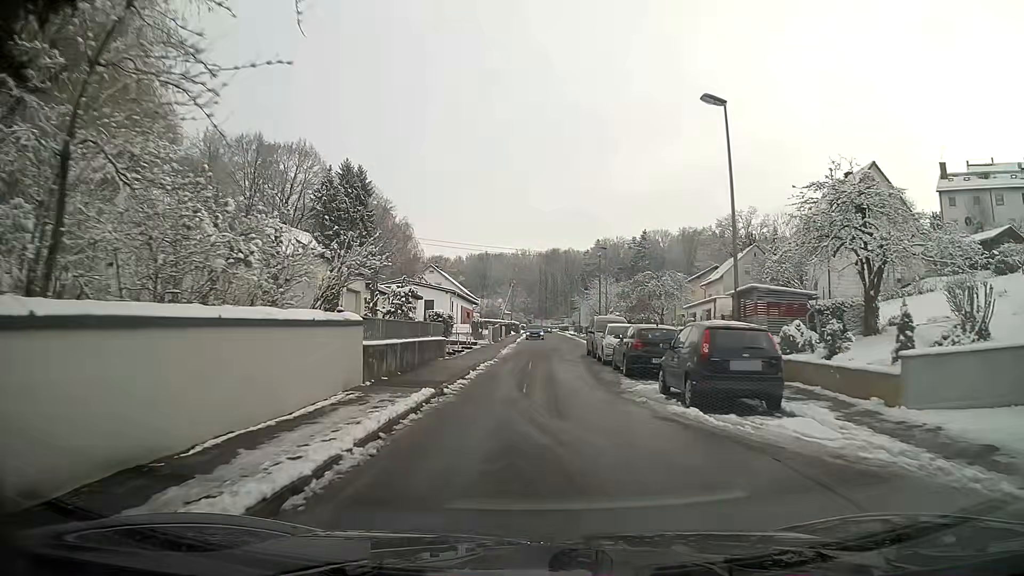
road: residential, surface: asphalt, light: Day
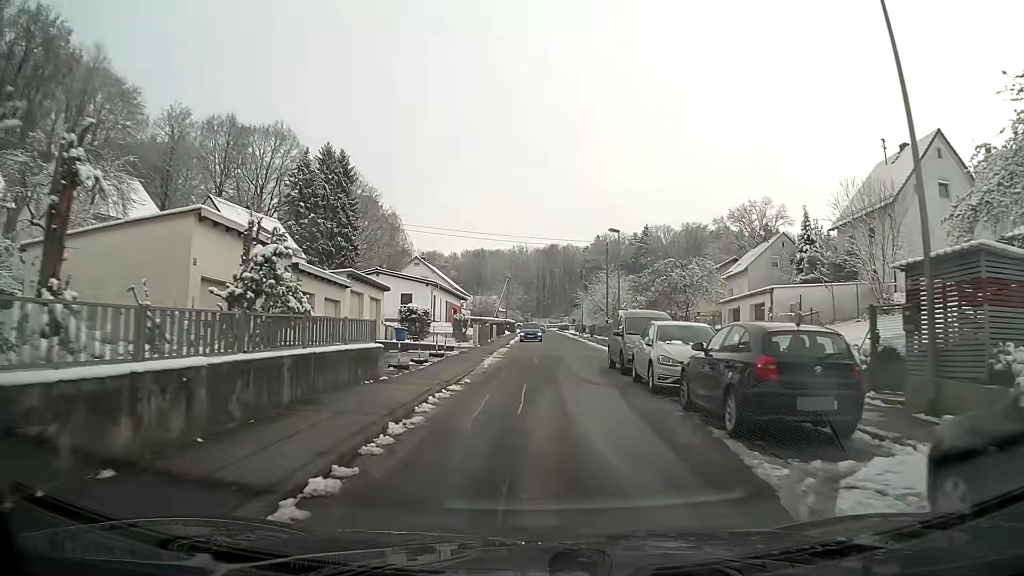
(0.0, +10.2) m; 0°
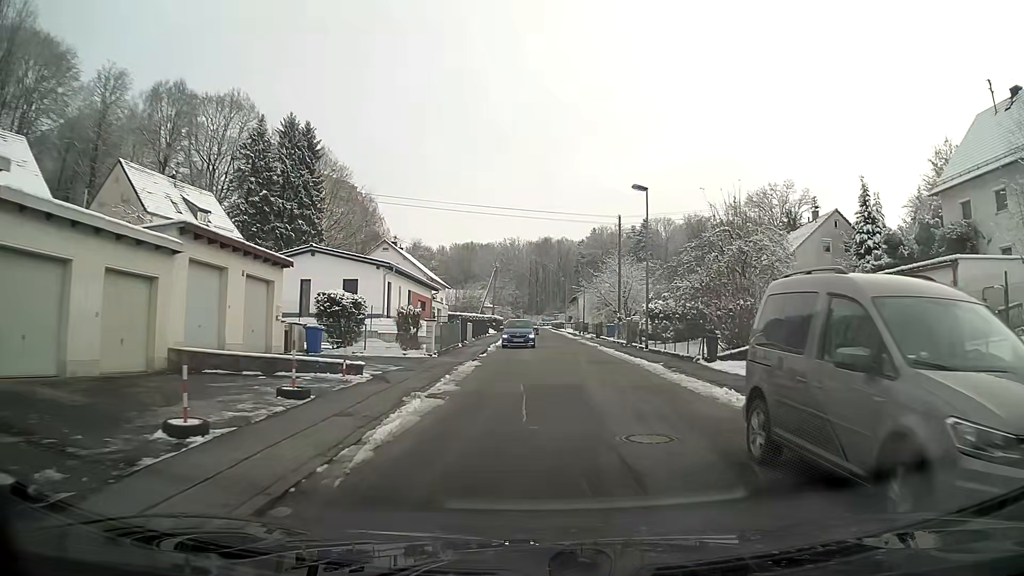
(+0.1, +14.7) m; +1°
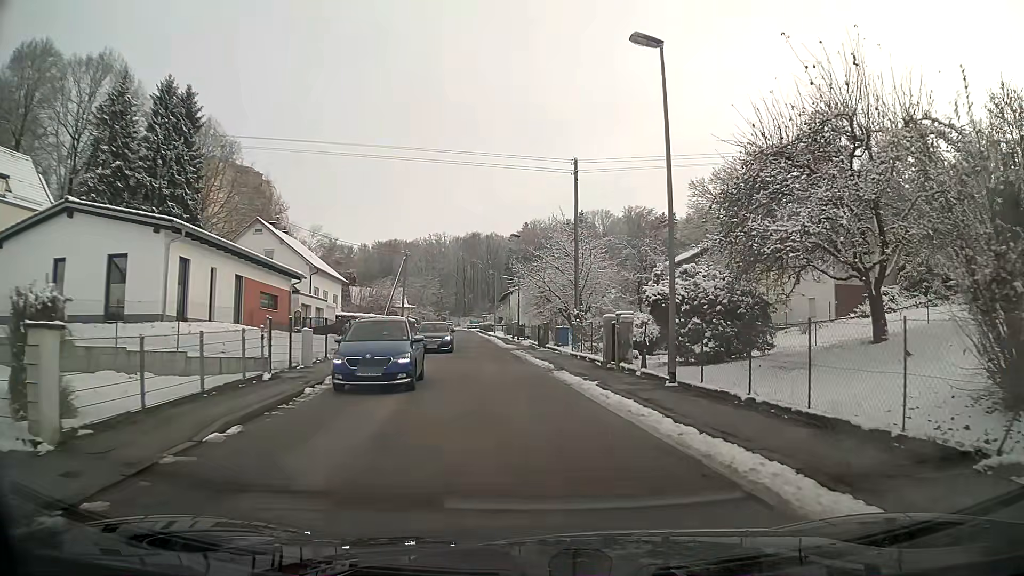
(+1.1, +18.2) m; +6°
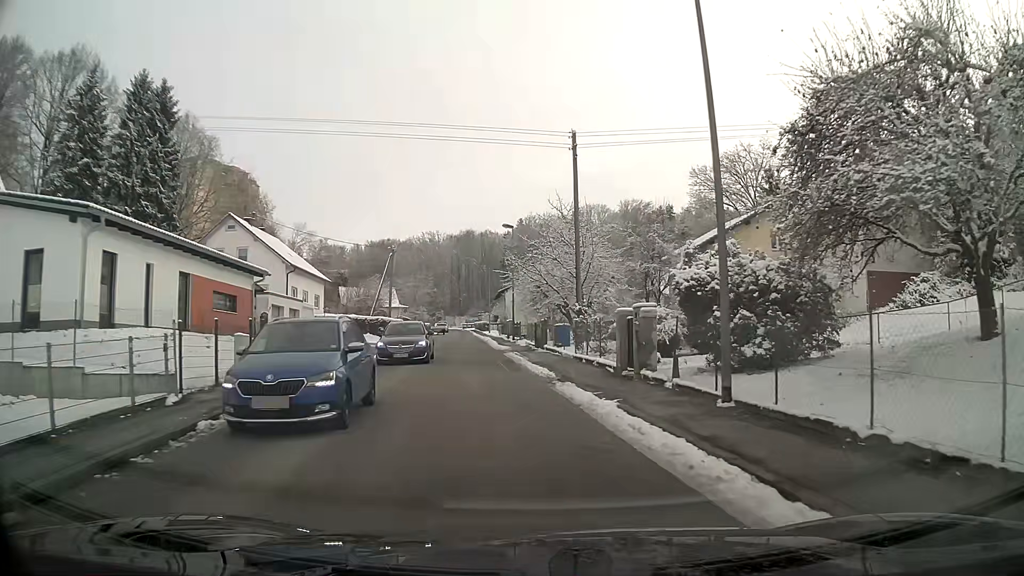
(0.0, +4.4) m; 0°
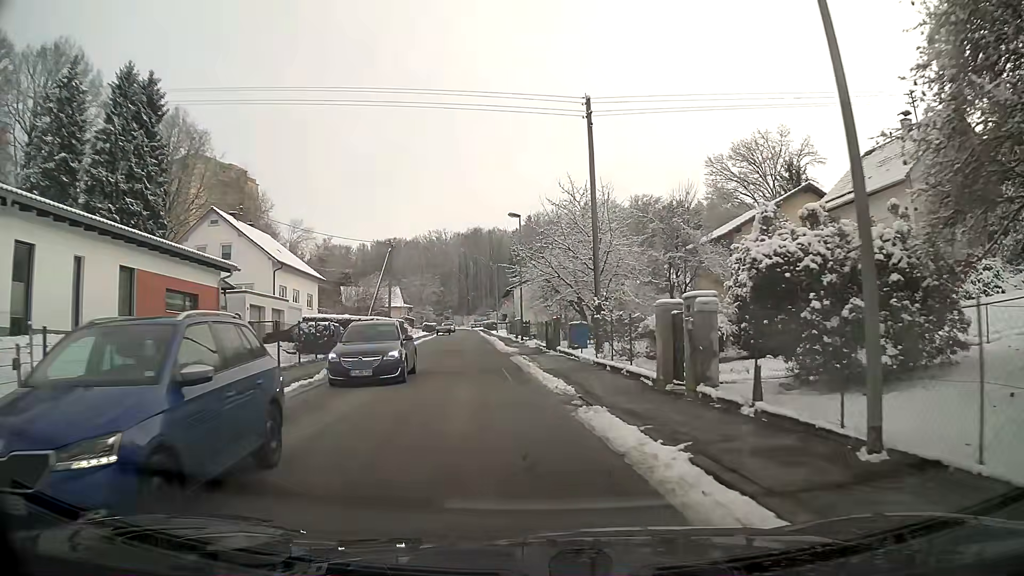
(-0.1, +4.4) m; -2°
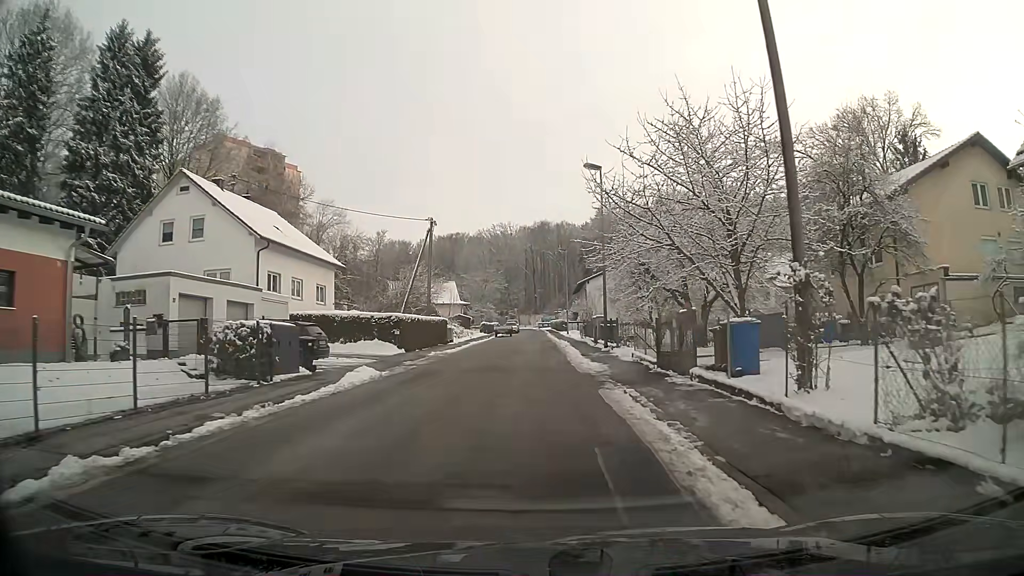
(-0.6, +13.4) m; -5°
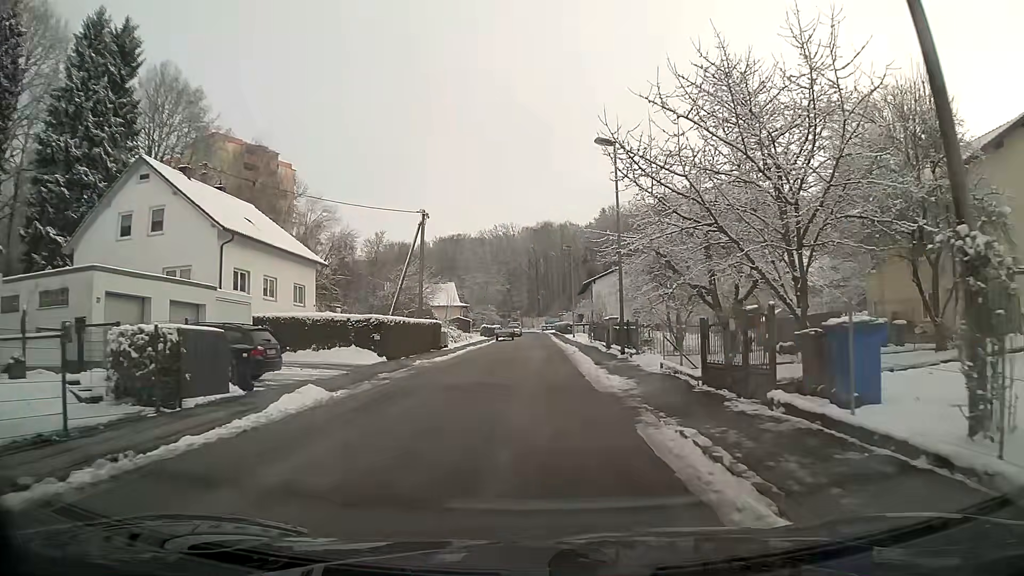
(0.0, +4.6) m; 0°
(0, +10) (0, +20) (0, +30) (0, +40) (0, +50) (0, +60) (0, +70) (+1, +80) (+1, +90) (+1, +100) m
